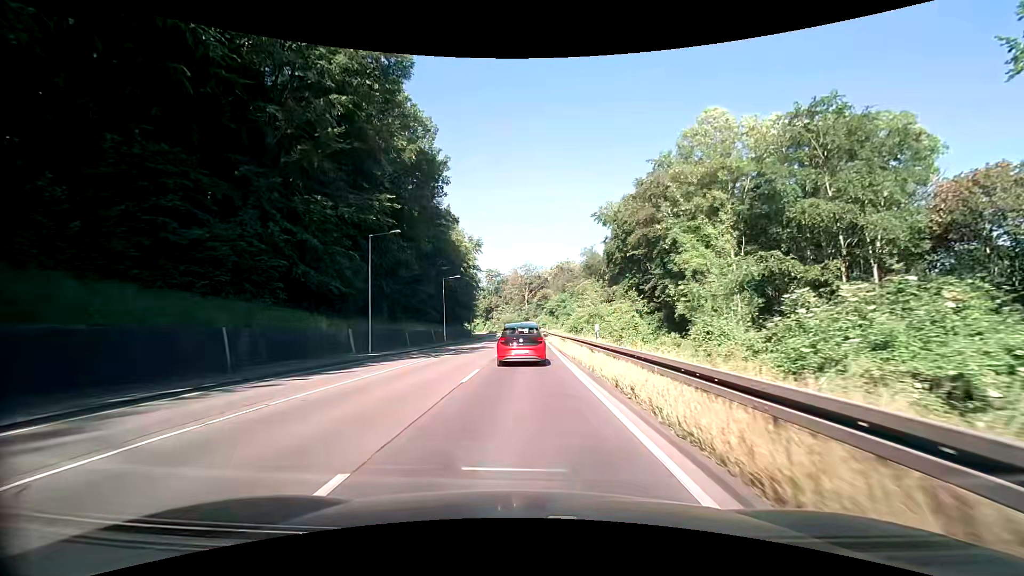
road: secondary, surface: asphalt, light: Day
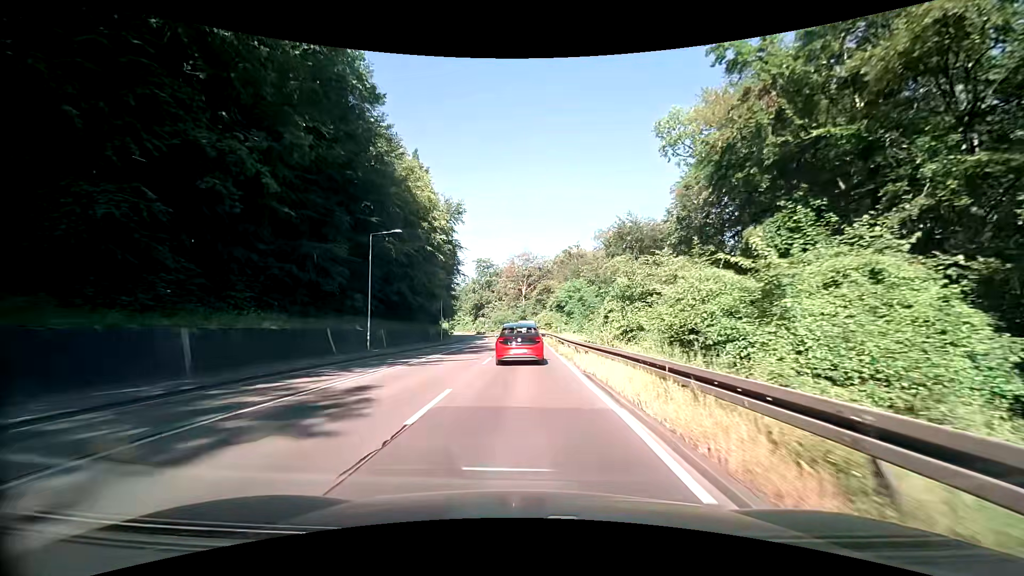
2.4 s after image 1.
(+0.2, +29.7) m; +1°
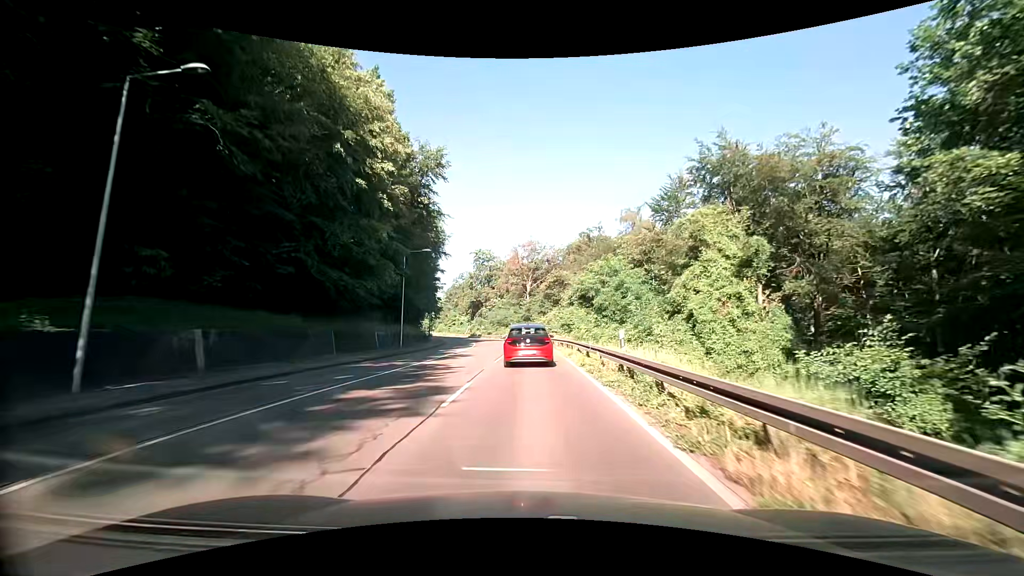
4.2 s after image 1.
(-0.2, +22.5) m; -1°
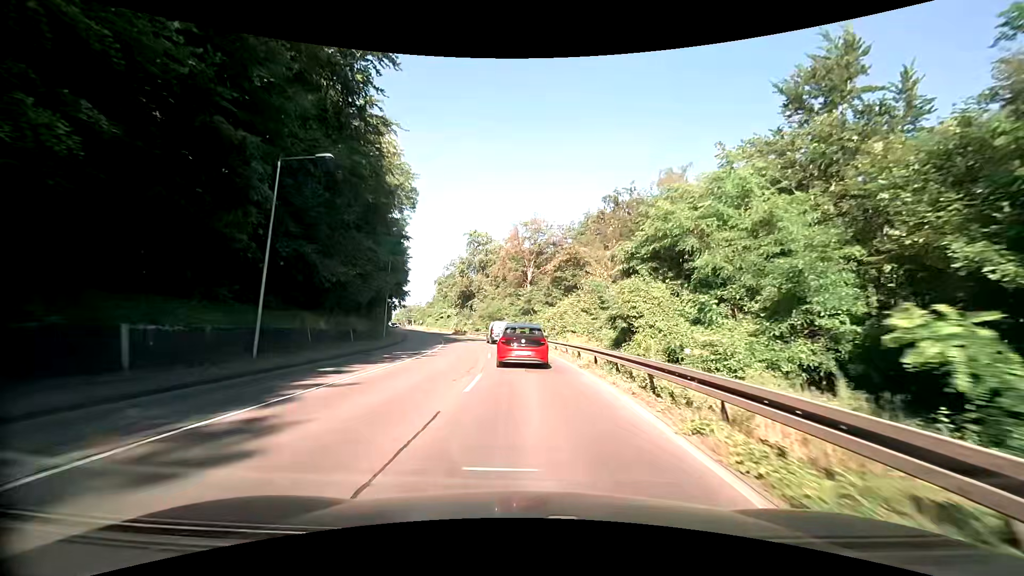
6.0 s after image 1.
(+0.2, +22.6) m; +1°
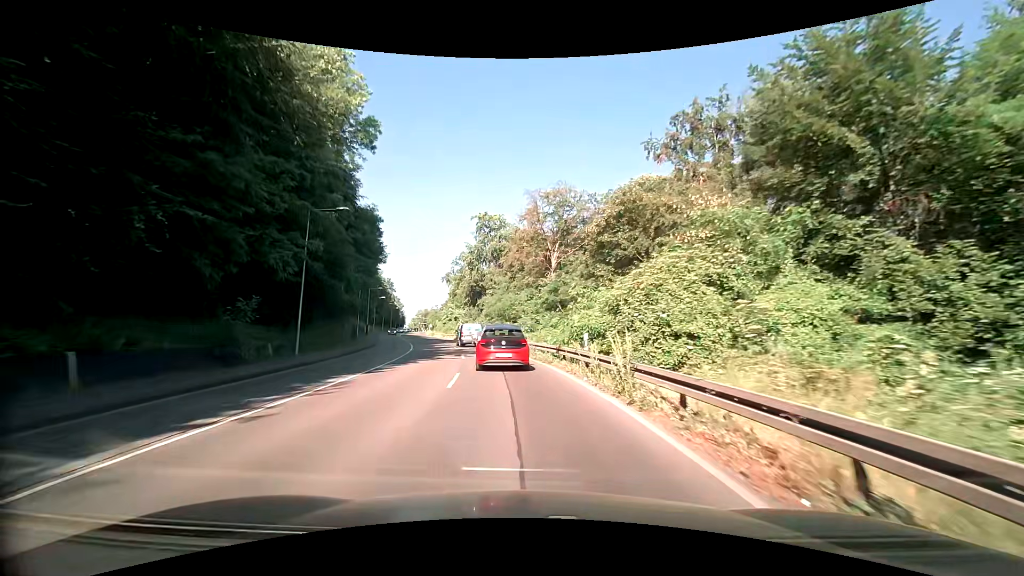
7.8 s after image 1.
(-0.1, +22.8) m; -2°
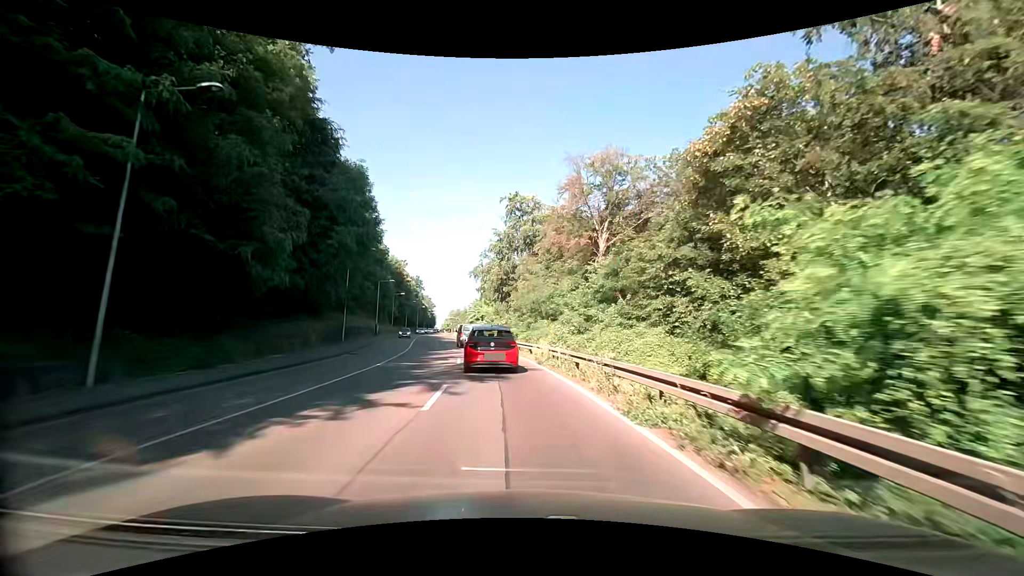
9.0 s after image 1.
(-0.6, +15.5) m; -4°
(0, +10) (-1, +20) (-3, +30) (-4, +40) (-6, +49) (-9, +59) (-11, +69) (-13, +79) (-14, +89) (-16, +99) m
